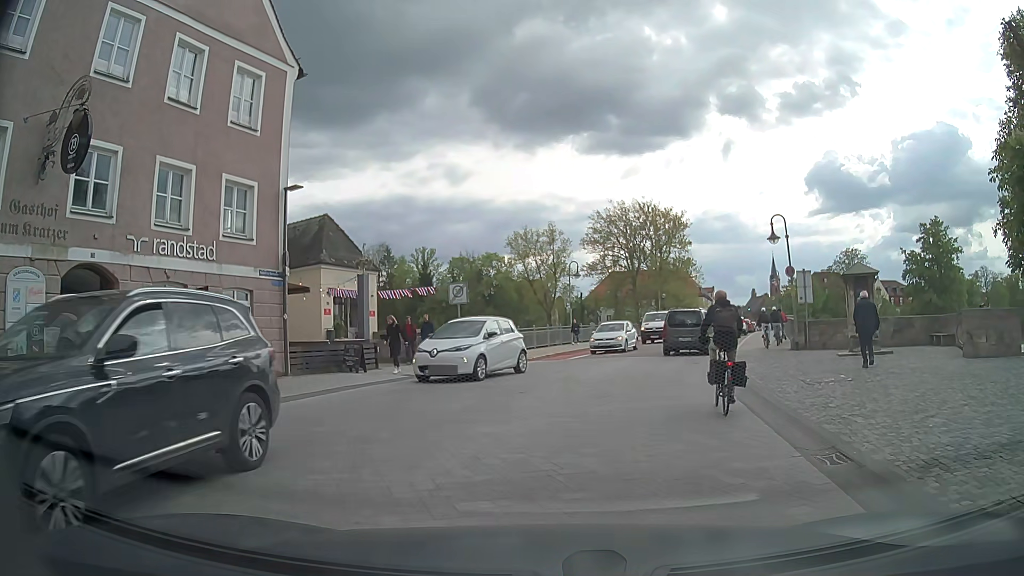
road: secondary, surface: asphalt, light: Day
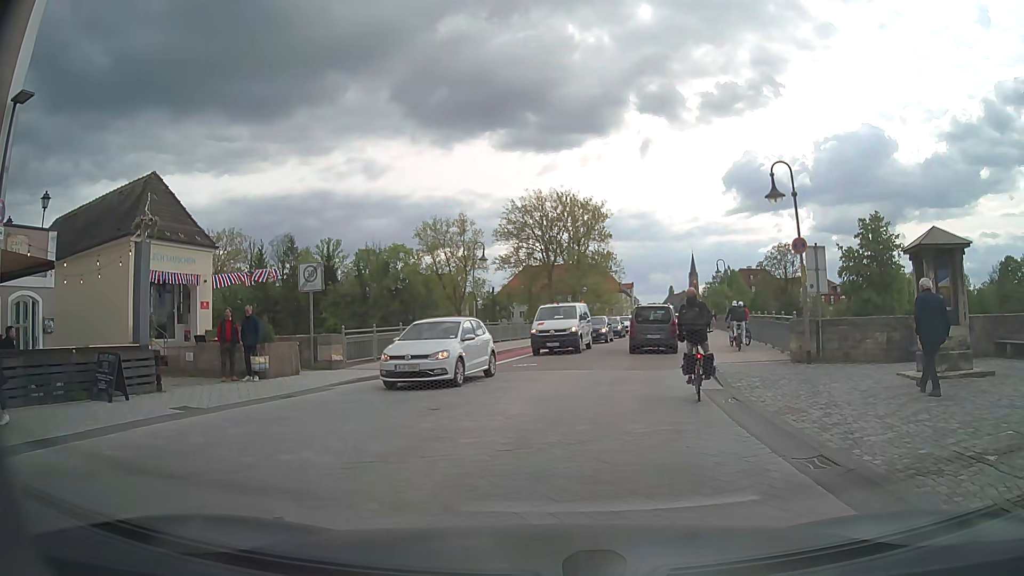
(+0.4, +8.7) m; +7°
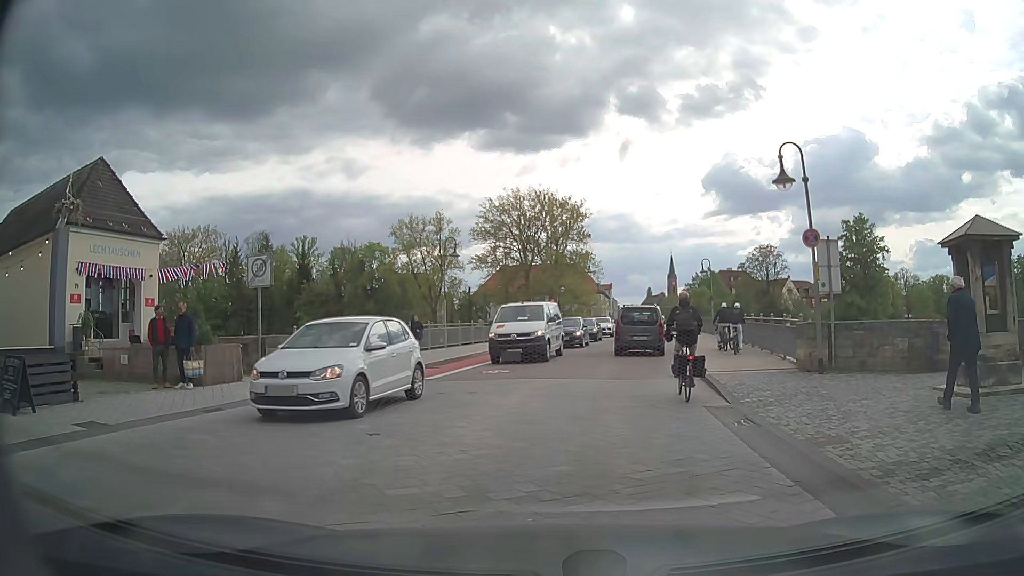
(0.0, +2.2) m; 0°
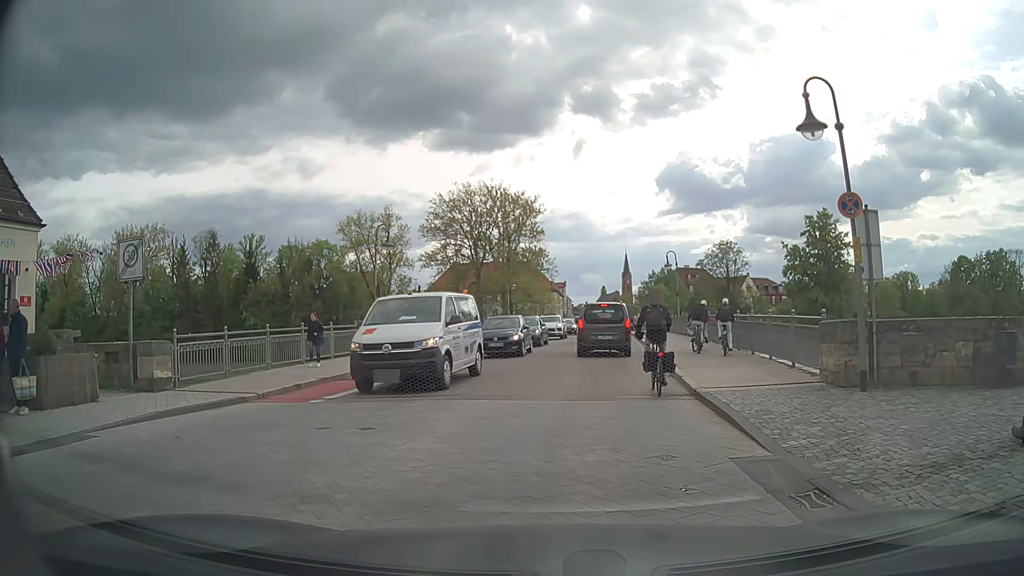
(+0.2, +4.2) m; +5°
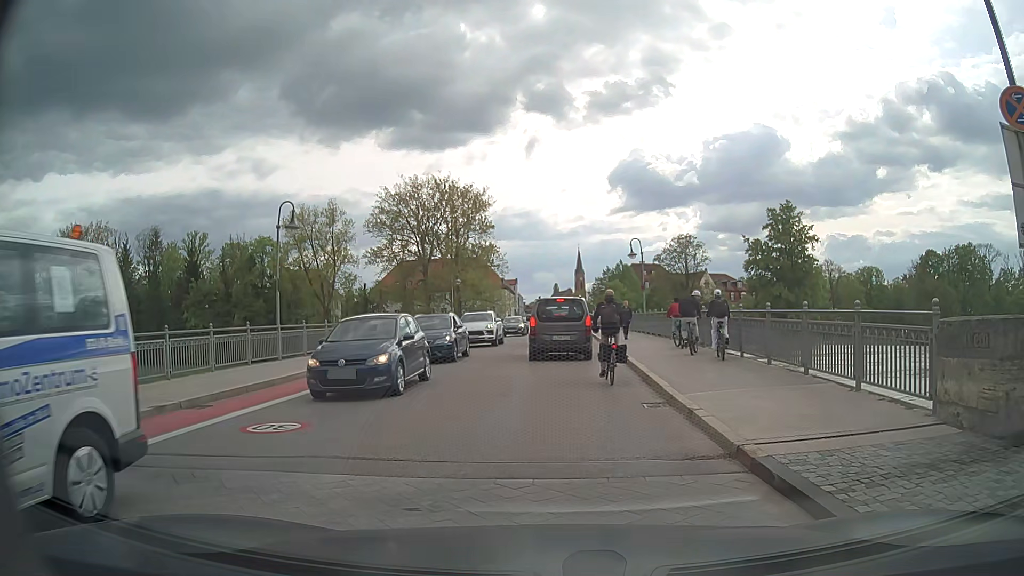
(+0.2, +5.5) m; +3°
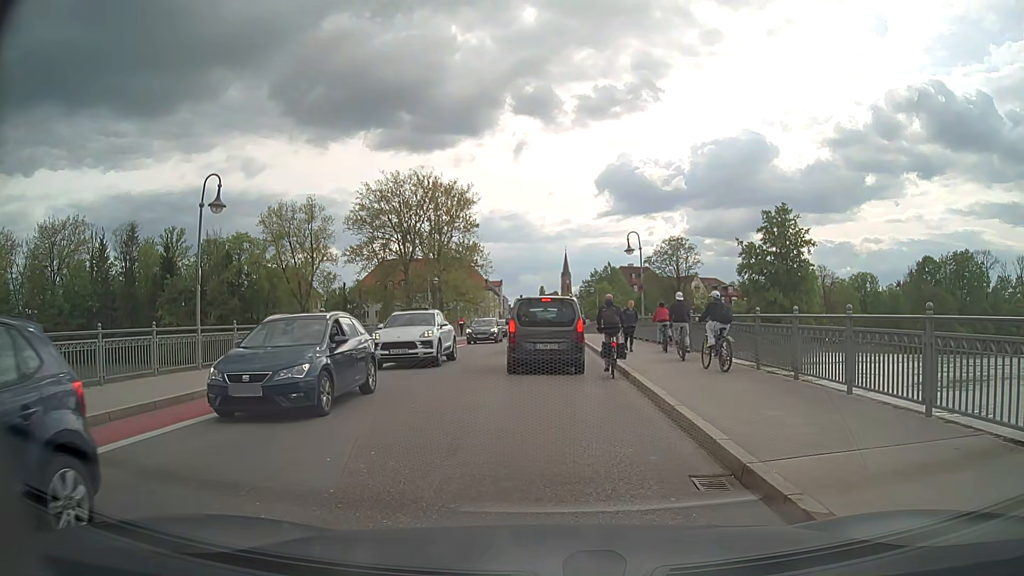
(0.0, +4.5) m; +1°
